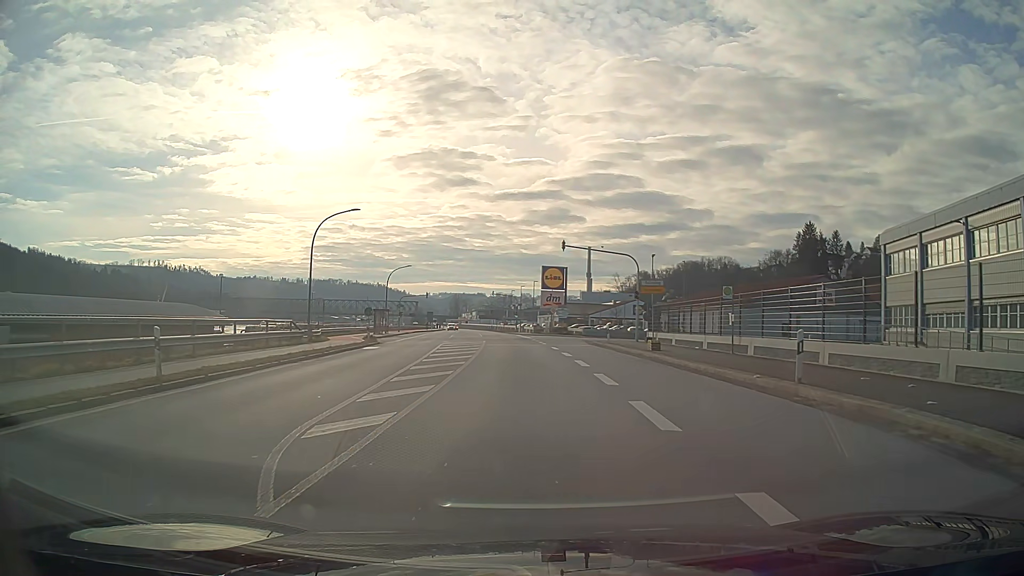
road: primary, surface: asphalt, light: Day
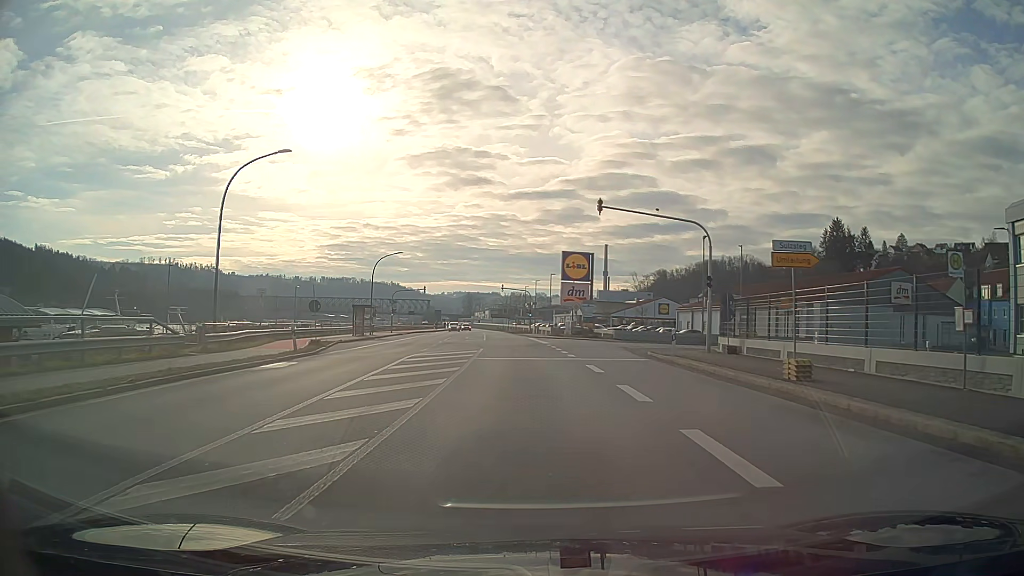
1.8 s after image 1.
(-0.2, +14.9) m; -1°
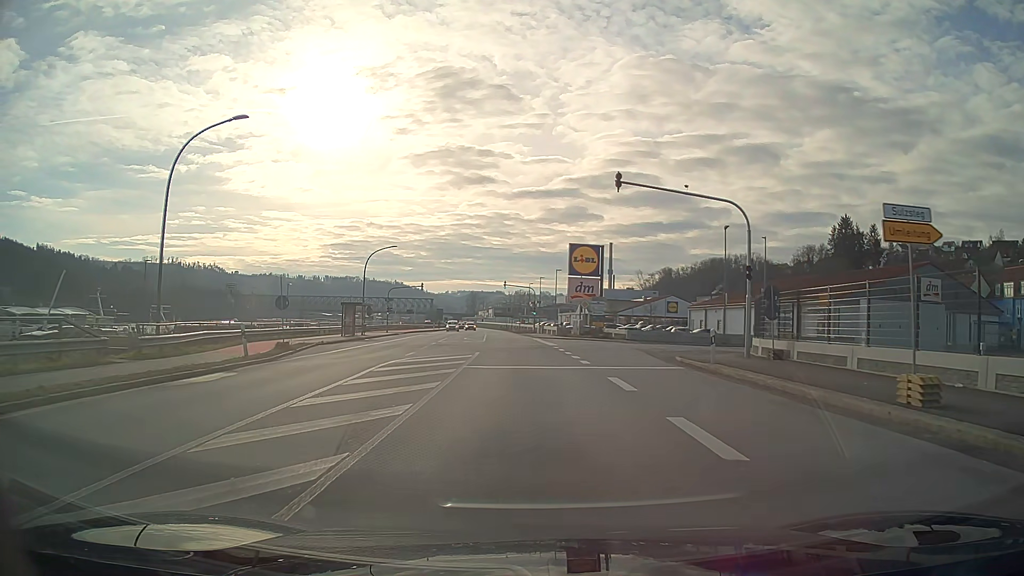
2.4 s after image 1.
(0.0, +5.0) m; 0°
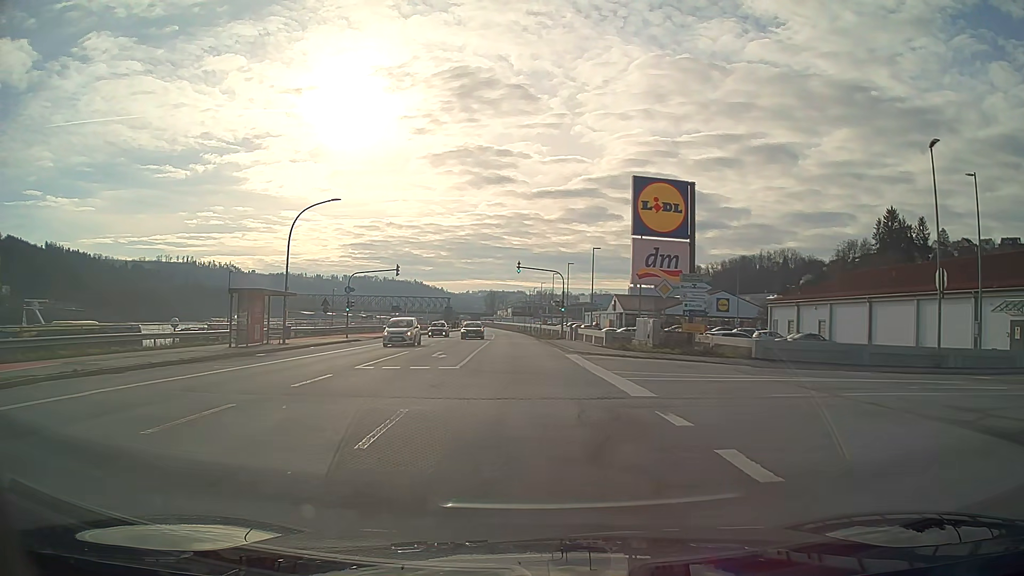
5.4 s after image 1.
(-0.4, +25.0) m; -2°
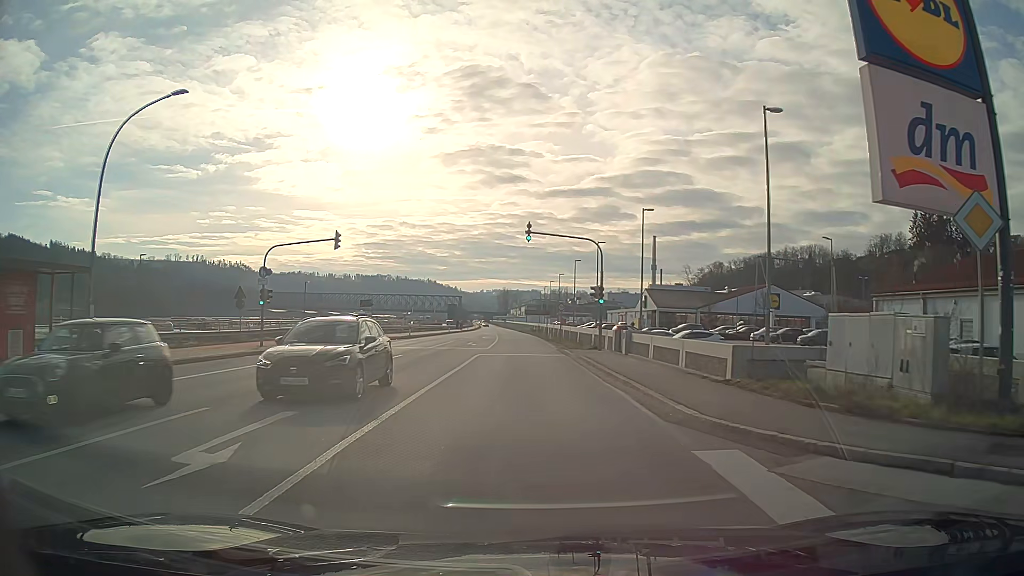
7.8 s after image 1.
(-0.2, +20.0) m; -1°
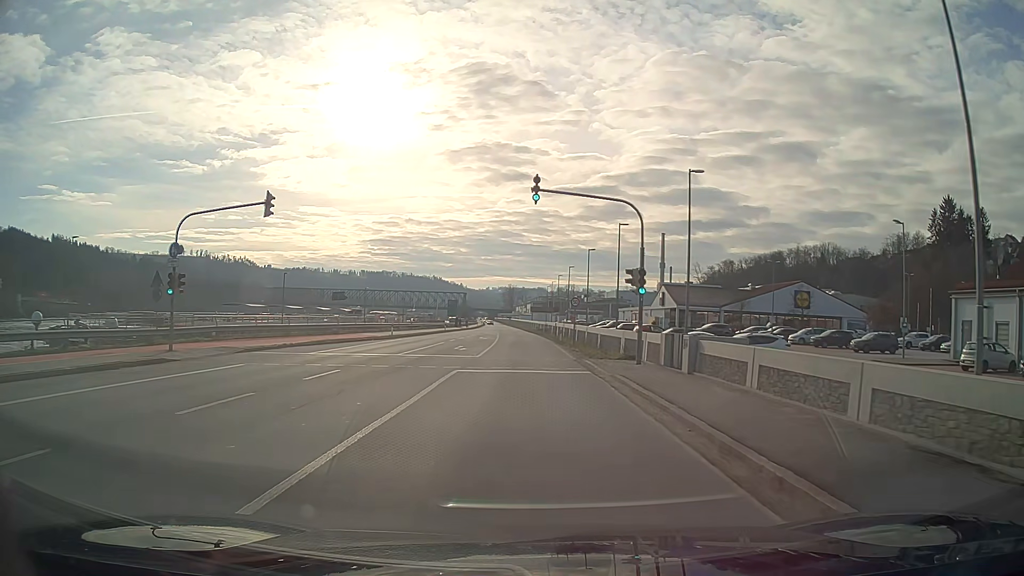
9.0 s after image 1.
(0.0, +10.0) m; 0°
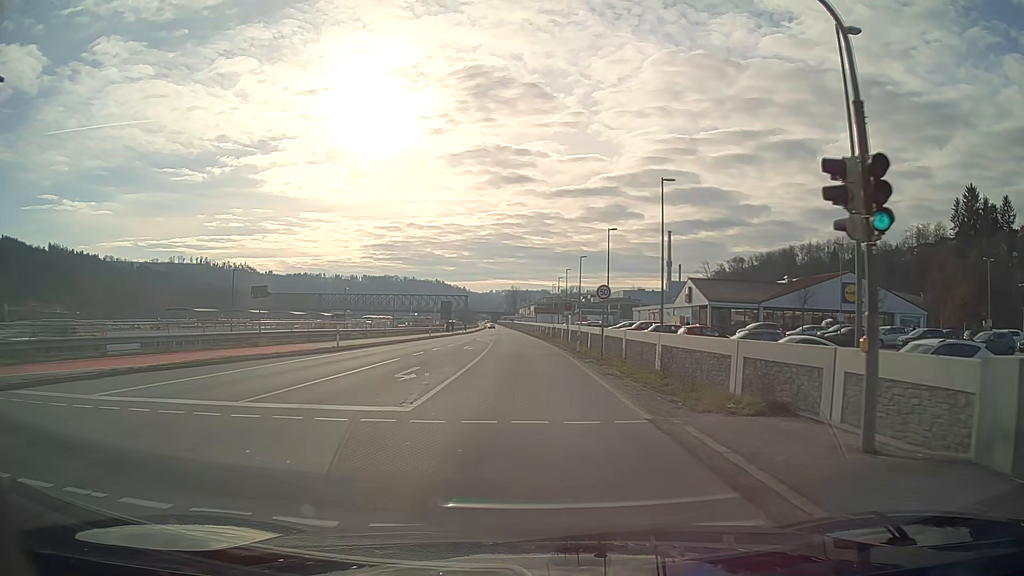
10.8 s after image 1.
(0.0, +15.1) m; 0°
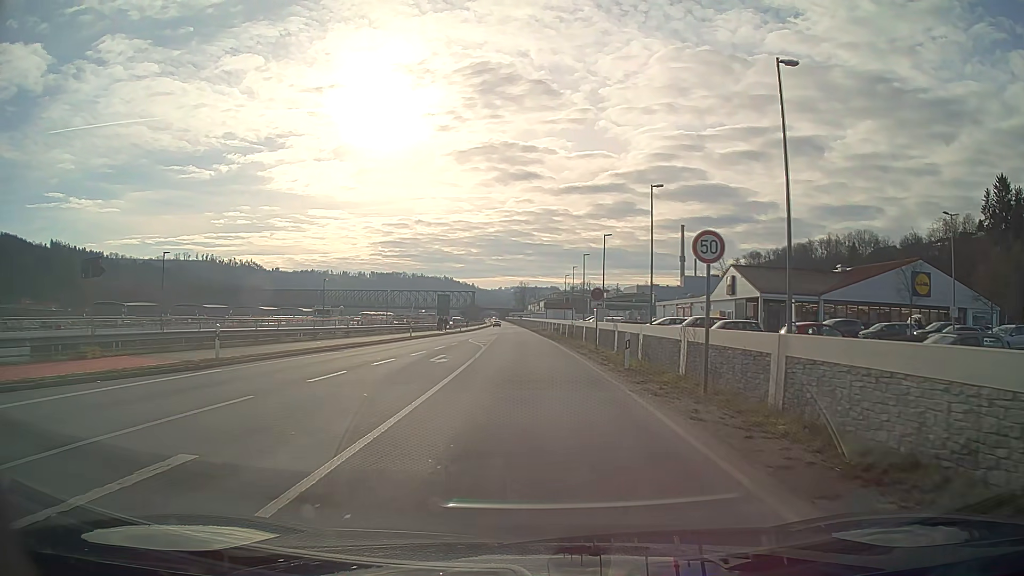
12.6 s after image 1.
(-0.1, +15.0) m; -1°
(0, +10) (0, +20) (0, +30) (-1, +40) (-1, +50) (-1, +60) (-1, +70) (-2, +80) (-2, +90) (-2, +100) m
